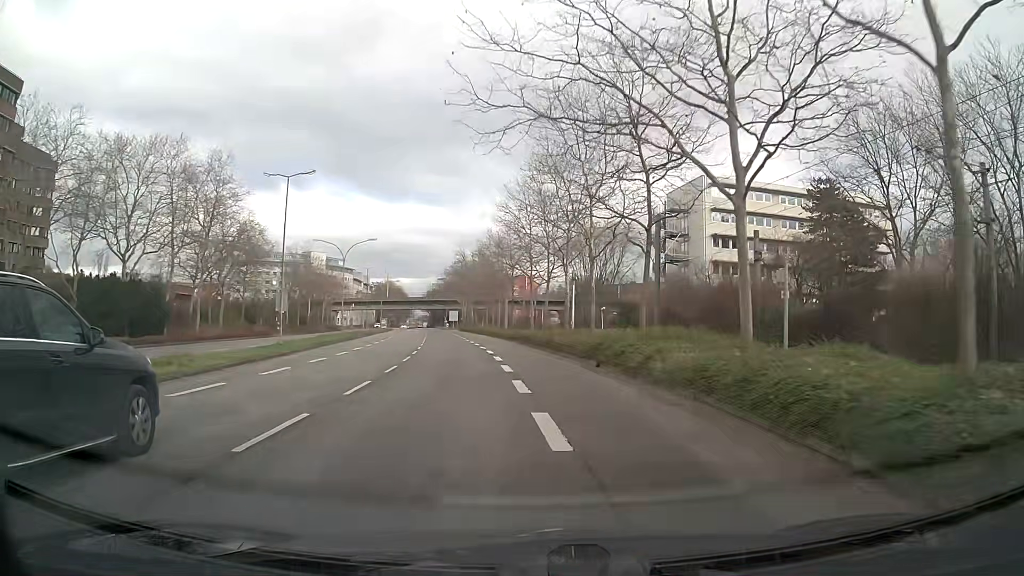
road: secondary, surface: asphalt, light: Day
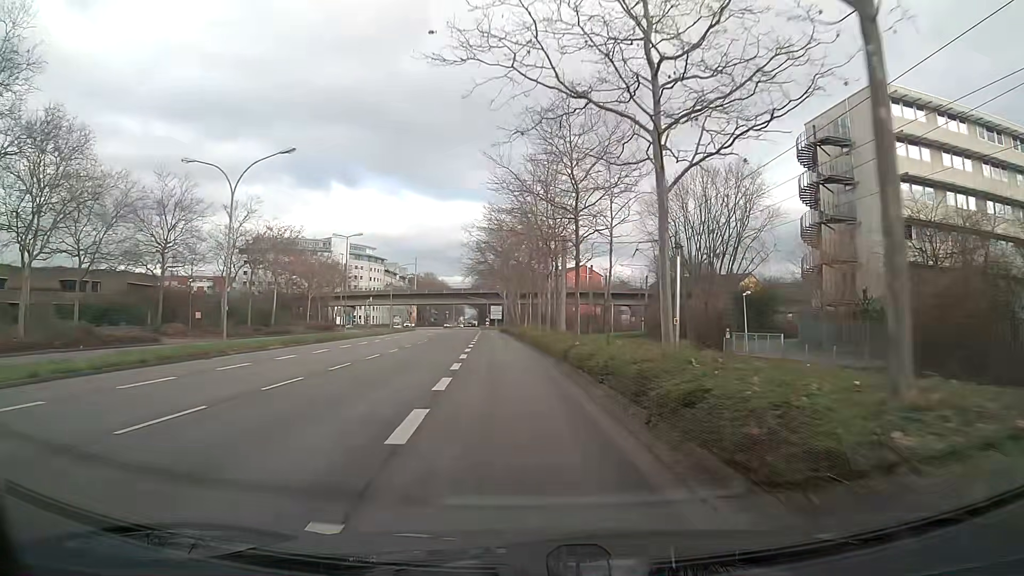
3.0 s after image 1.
(-1.0, +35.9) m; -5°
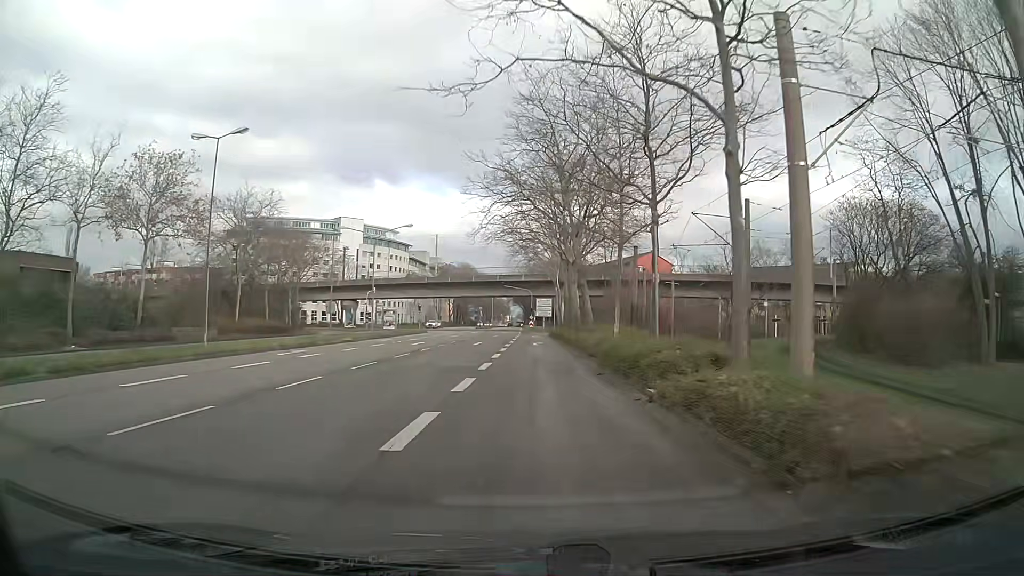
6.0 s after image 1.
(-1.4, +36.5) m; -3°
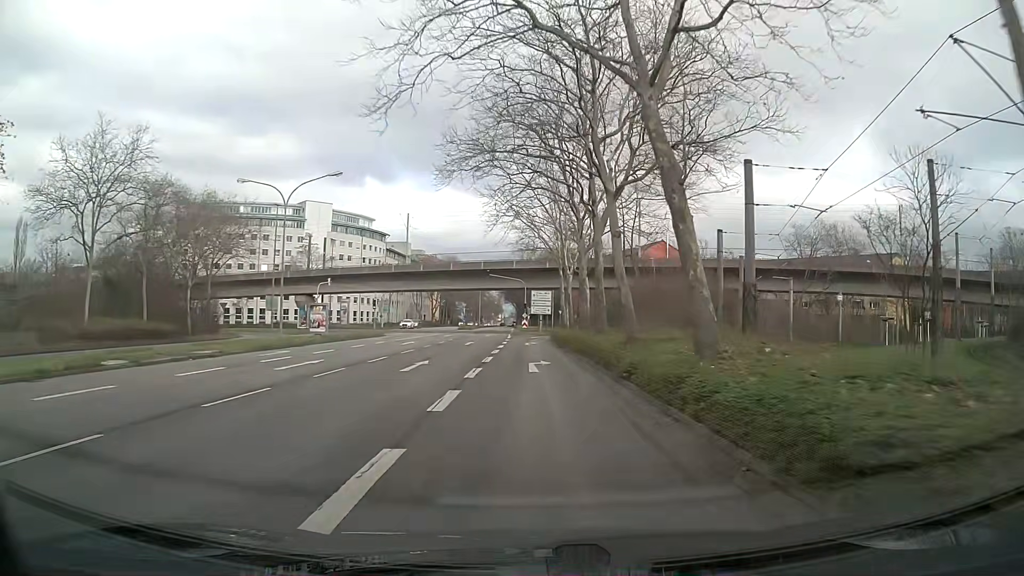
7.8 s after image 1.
(-0.2, +21.0) m; 0°
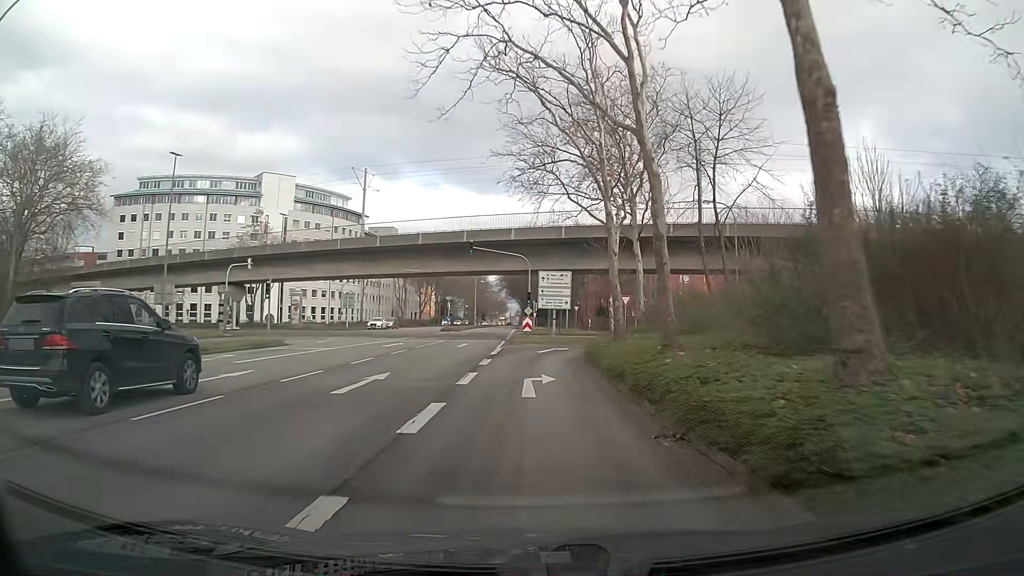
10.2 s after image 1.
(0.0, +26.0) m; 0°
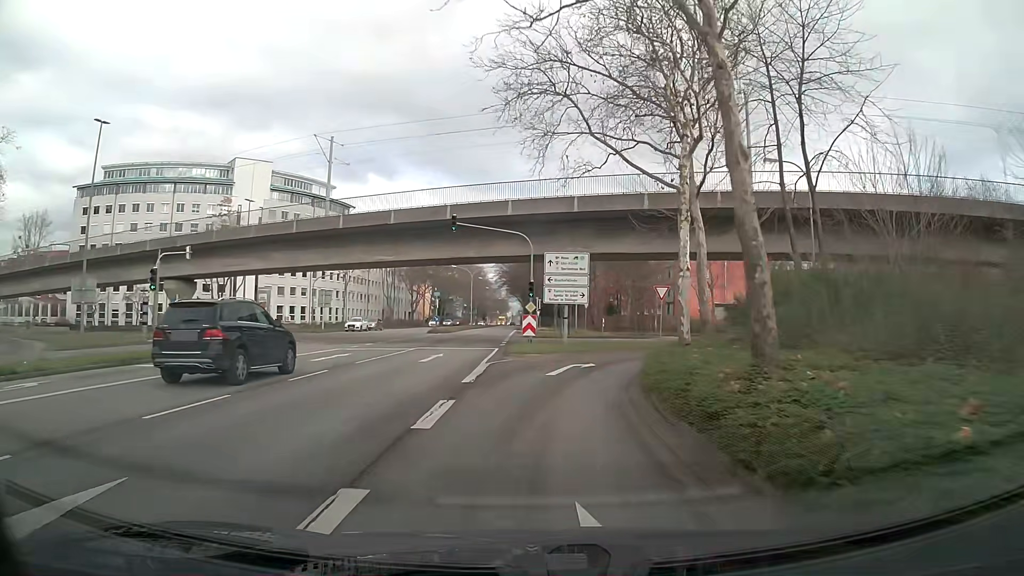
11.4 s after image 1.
(-0.1, +11.6) m; -1°
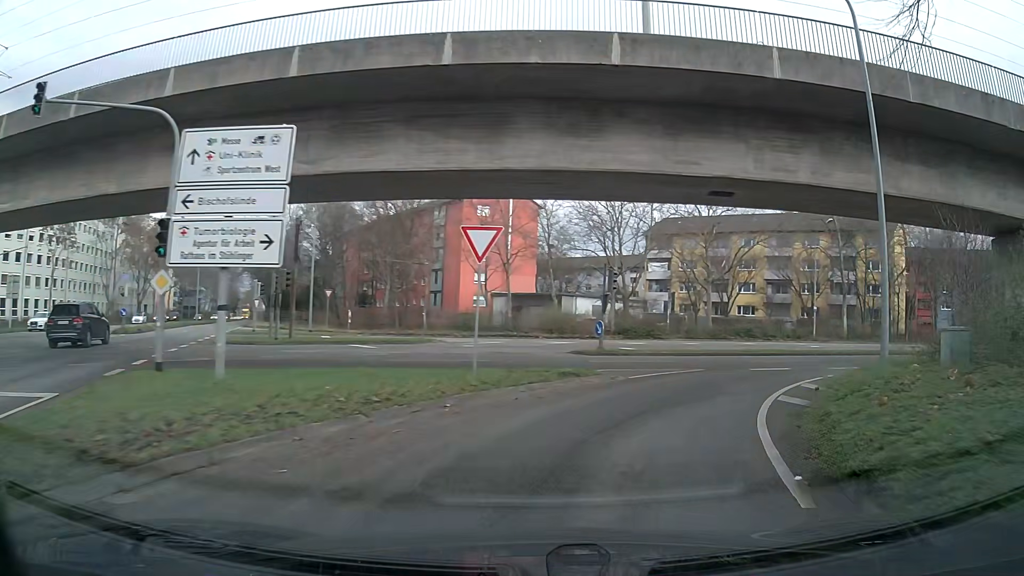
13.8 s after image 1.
(+2.3, +20.3) m; +21°
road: secondary_link
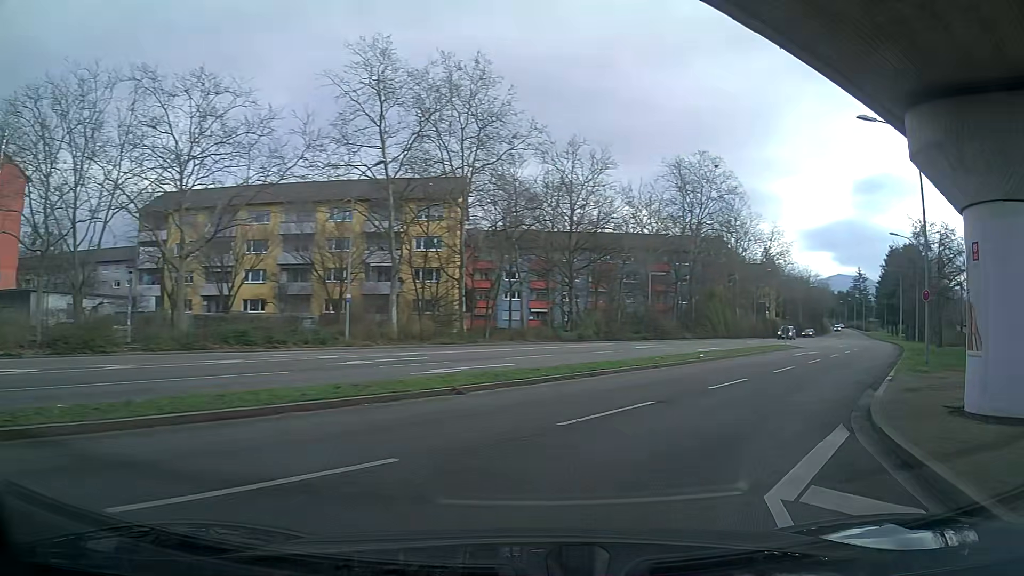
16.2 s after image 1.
(+6.3, +17.7) m; +41°
(+2, +10) (+7, +18) (+13, +27) (+18, +35) (+24, +43) (+29, +52) (+34, +61) (+39, +69) (+44, +78) (+48, +87) m
